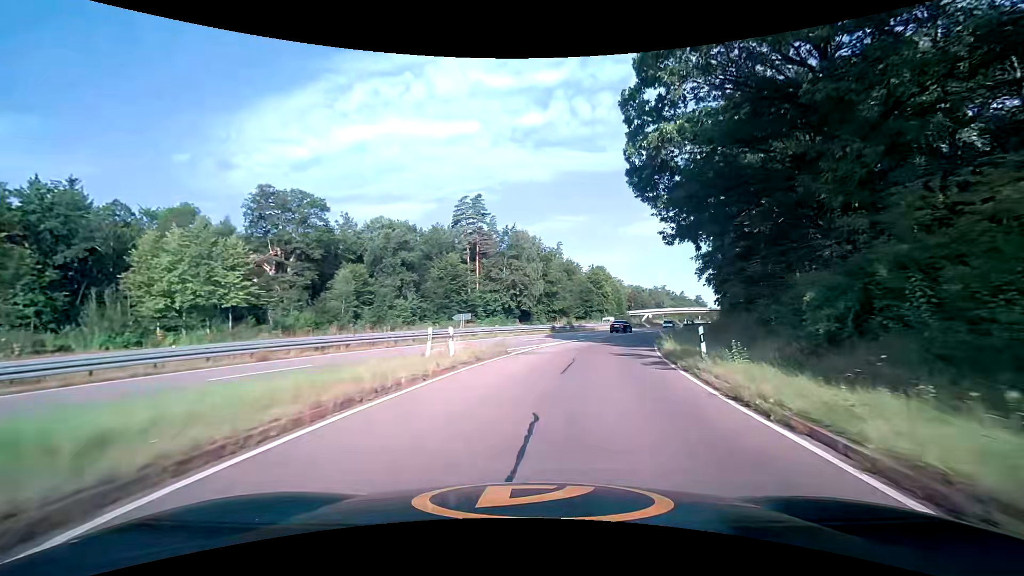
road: trunk_link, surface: asphalt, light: Day
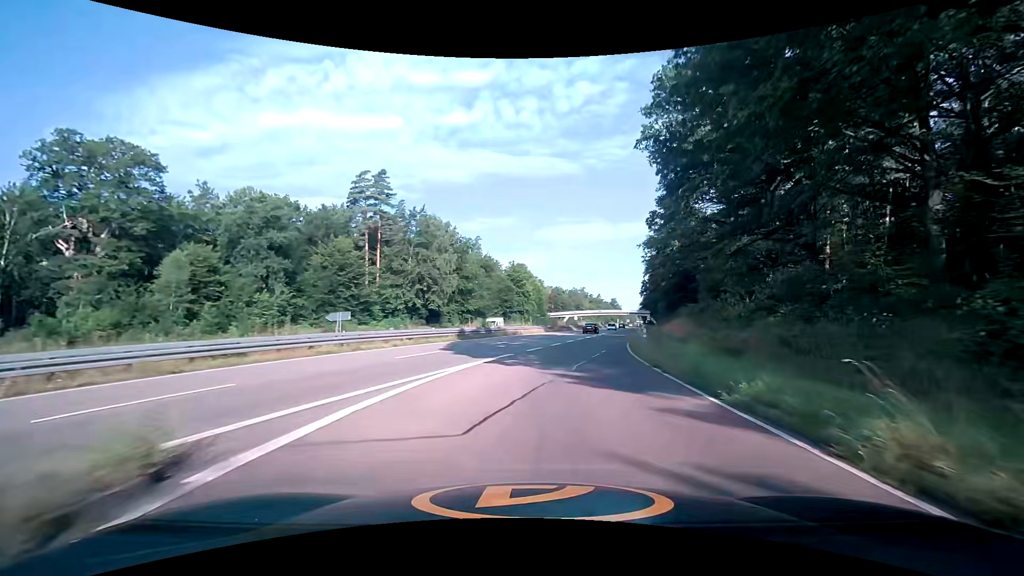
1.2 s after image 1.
(+1.4, +17.0) m; +9°
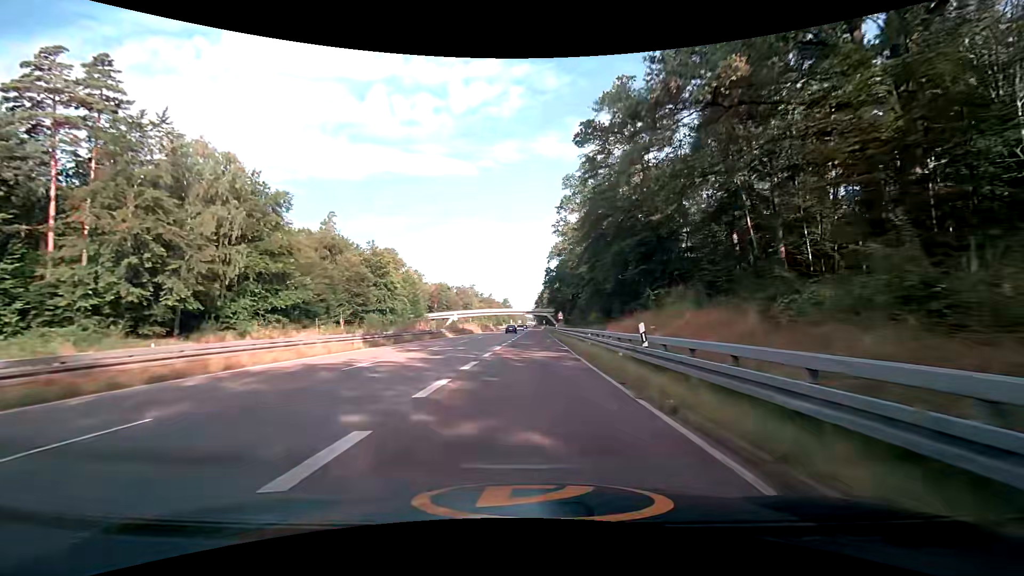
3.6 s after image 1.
(+5.6, +38.1) m; +13°
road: trunk
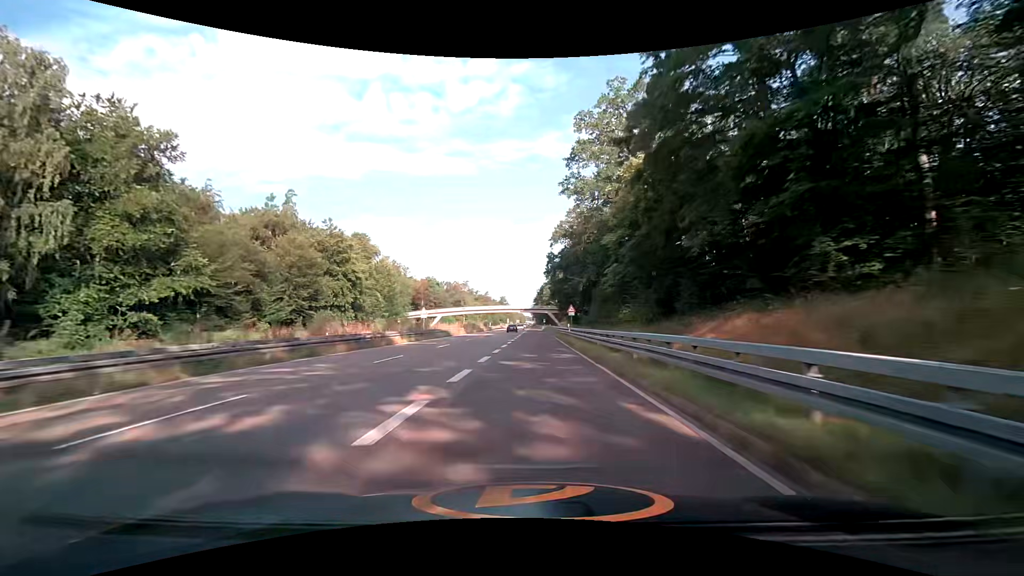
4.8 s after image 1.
(0.0, +21.9) m; 0°
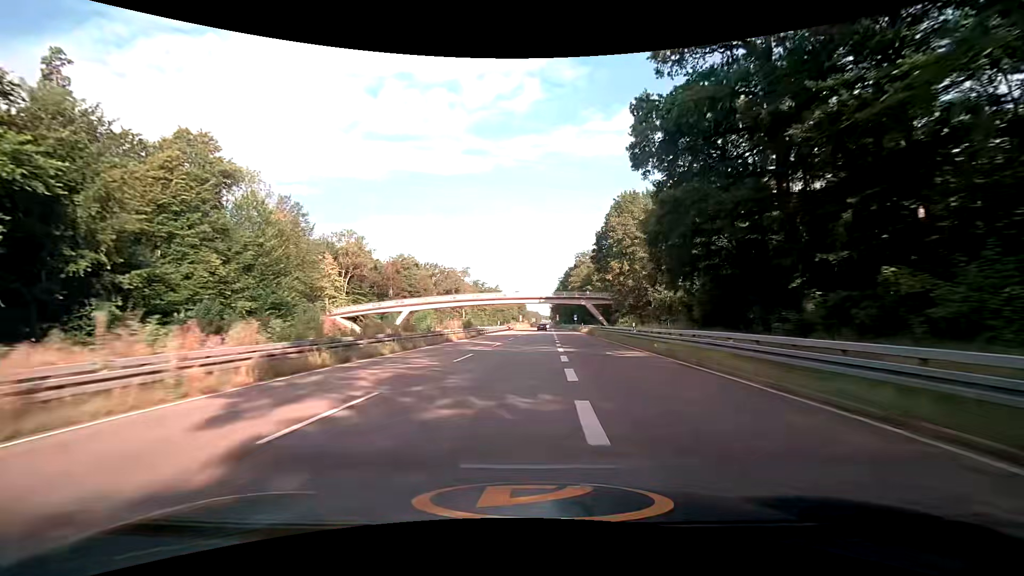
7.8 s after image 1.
(-1.6, +60.3) m; -2°
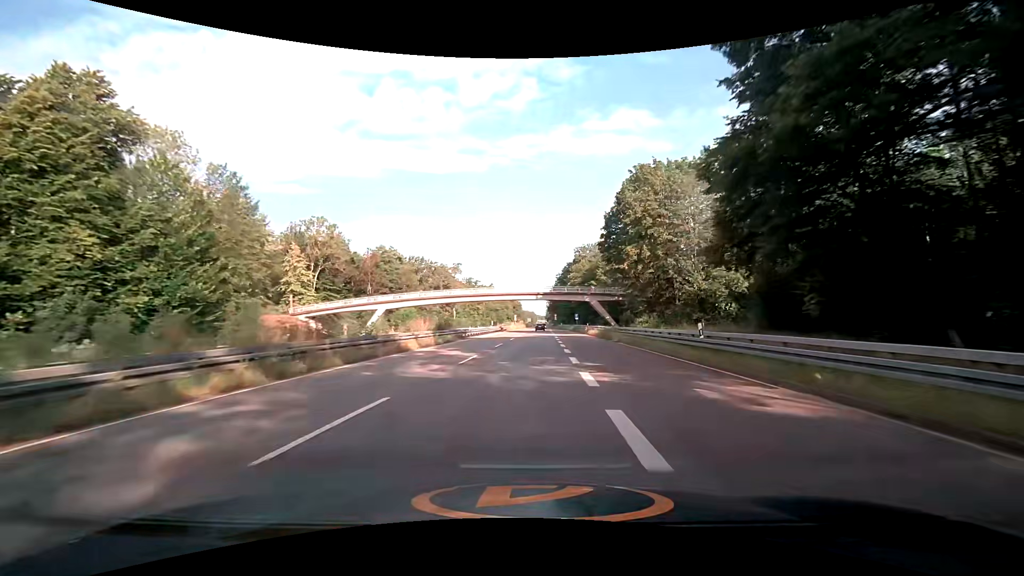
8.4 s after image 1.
(+0.1, +12.9) m; +1°
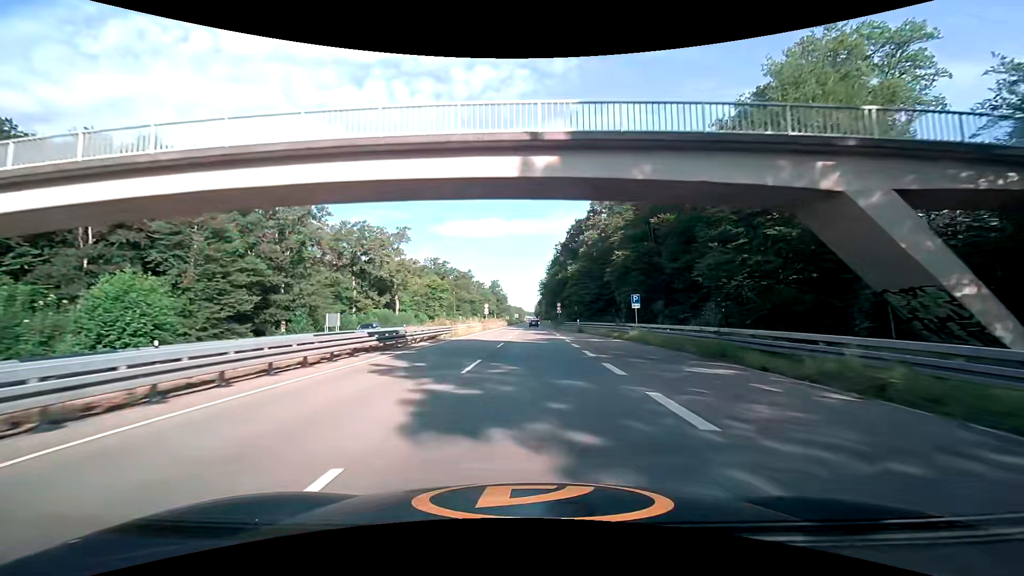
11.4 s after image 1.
(+0.9, +64.2) m; +1°
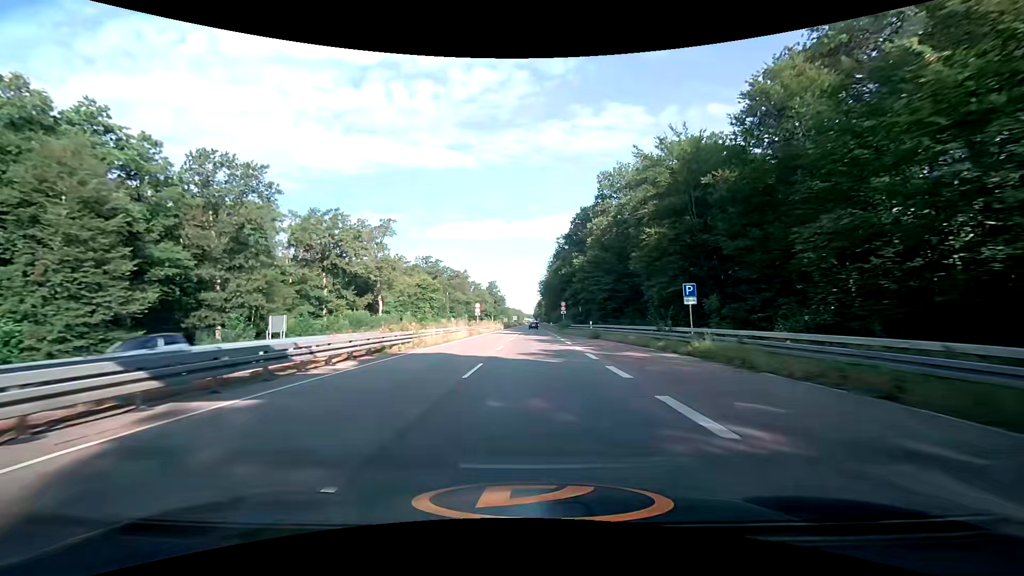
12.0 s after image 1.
(+0.1, +12.4) m; 0°
(0, +10) (0, +20) (0, +30) (0, +40) (0, +50) (0, +60) (+1, +70) (+1, +80) (+1, +90) (+1, +100) m
